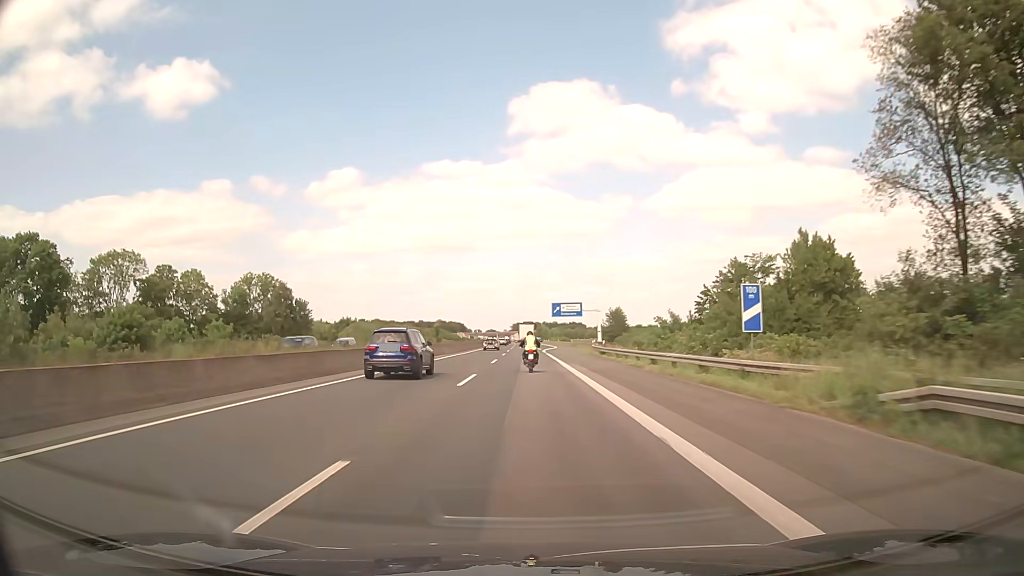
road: motorway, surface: asphalt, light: Day
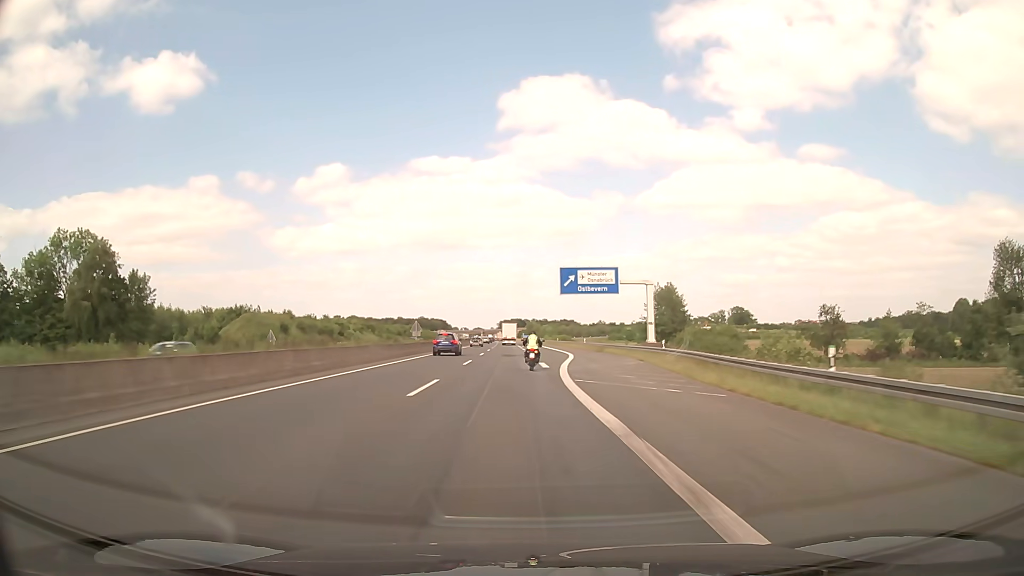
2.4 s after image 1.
(+0.2, +58.3) m; +1°
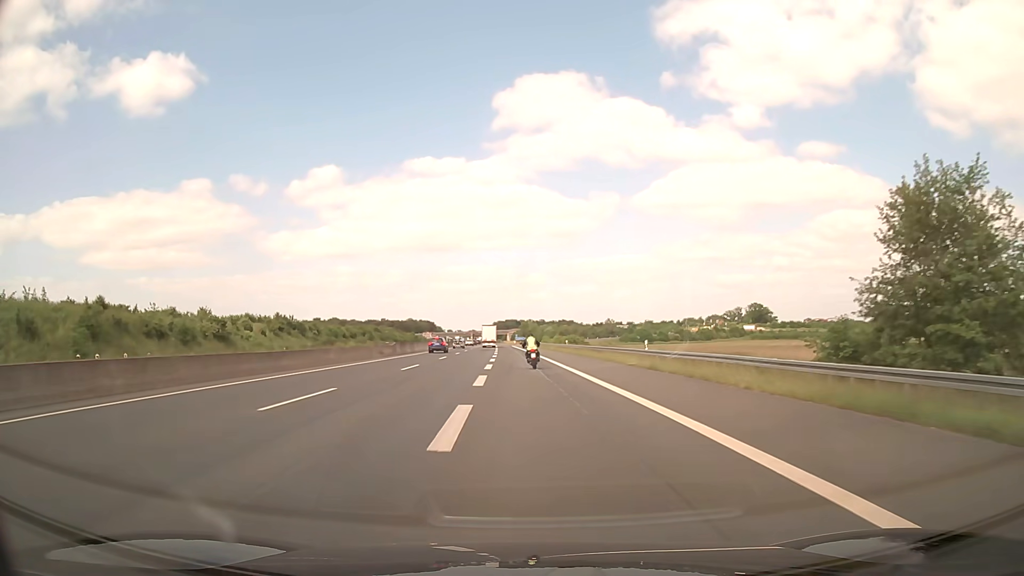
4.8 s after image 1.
(+1.0, +57.5) m; +1°
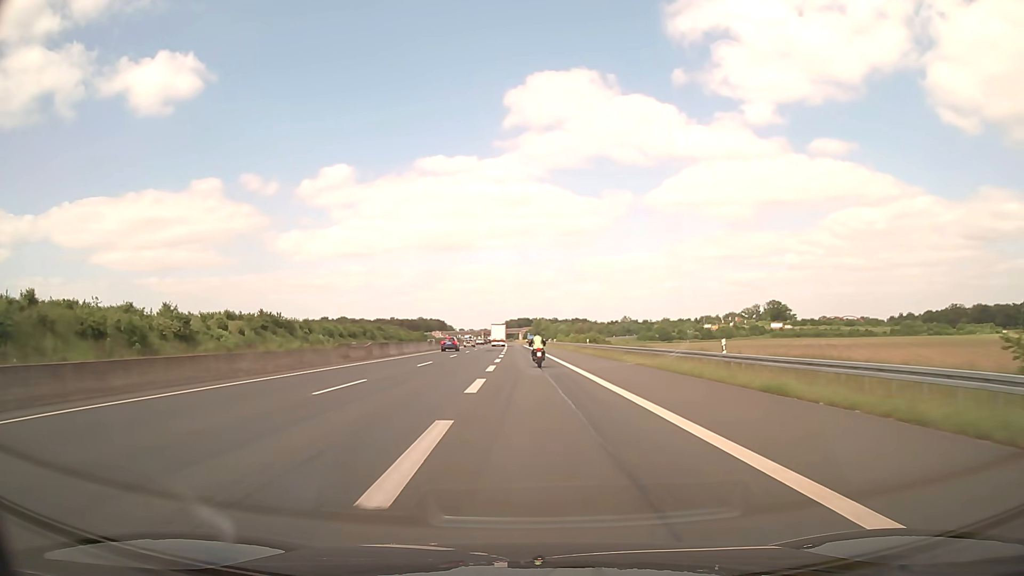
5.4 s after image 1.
(-0.1, +14.3) m; -1°
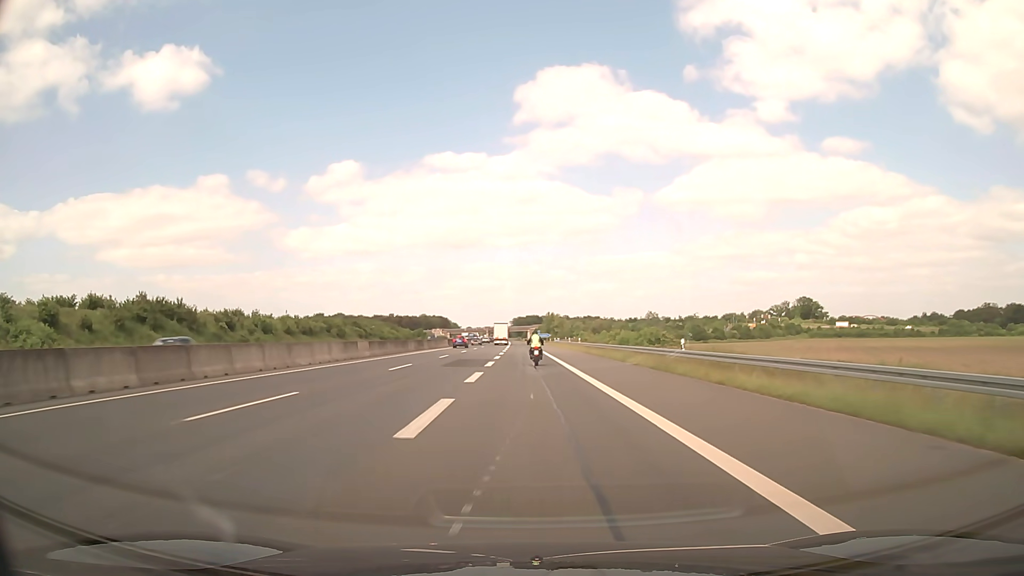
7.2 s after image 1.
(-0.4, +42.4) m; -1°
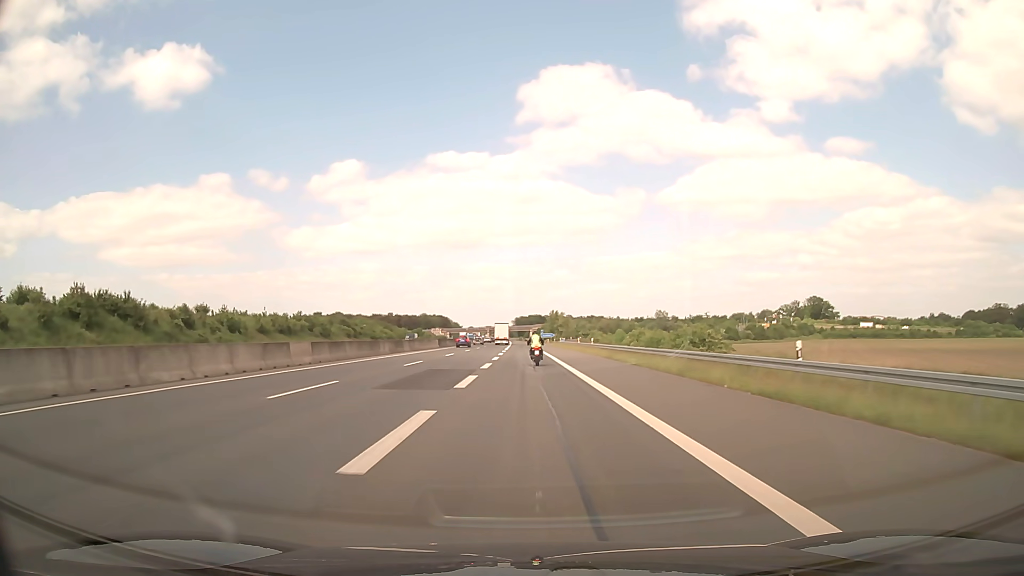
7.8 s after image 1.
(0.0, +13.9) m; 0°
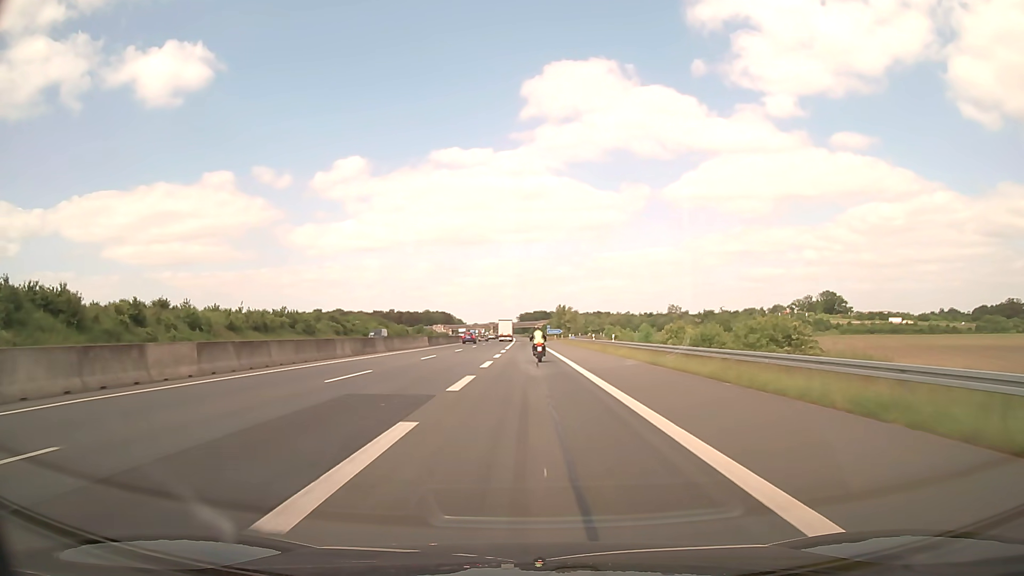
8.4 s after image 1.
(0.0, +13.5) m; 0°
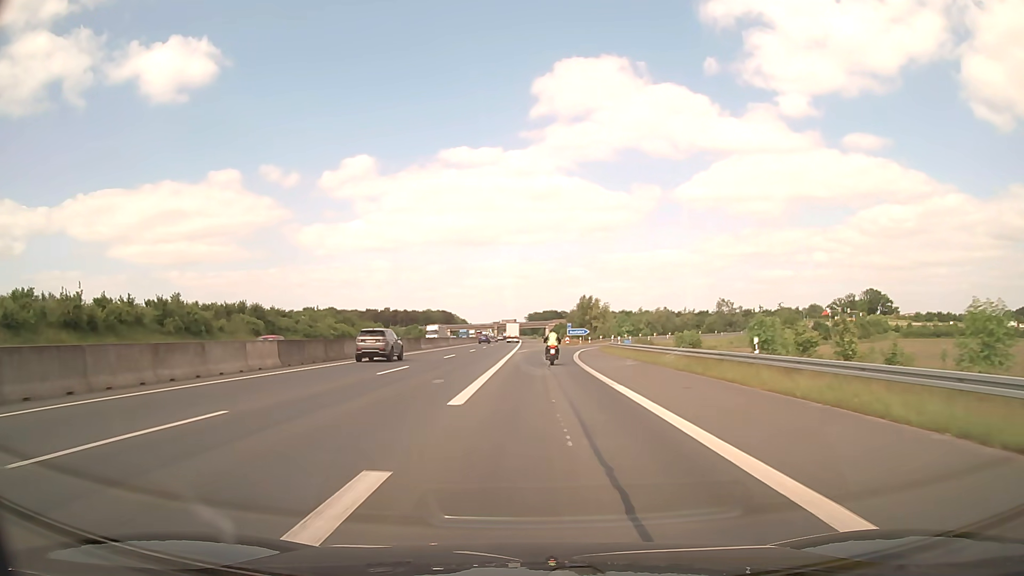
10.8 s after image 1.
(-0.6, +49.3) m; -1°
(0, +10) (0, +20) (0, +30) (0, +40) (+1, +50) (+2, +60) (+3, +70) (+5, +80) (+8, +89) (+11, +99) m
